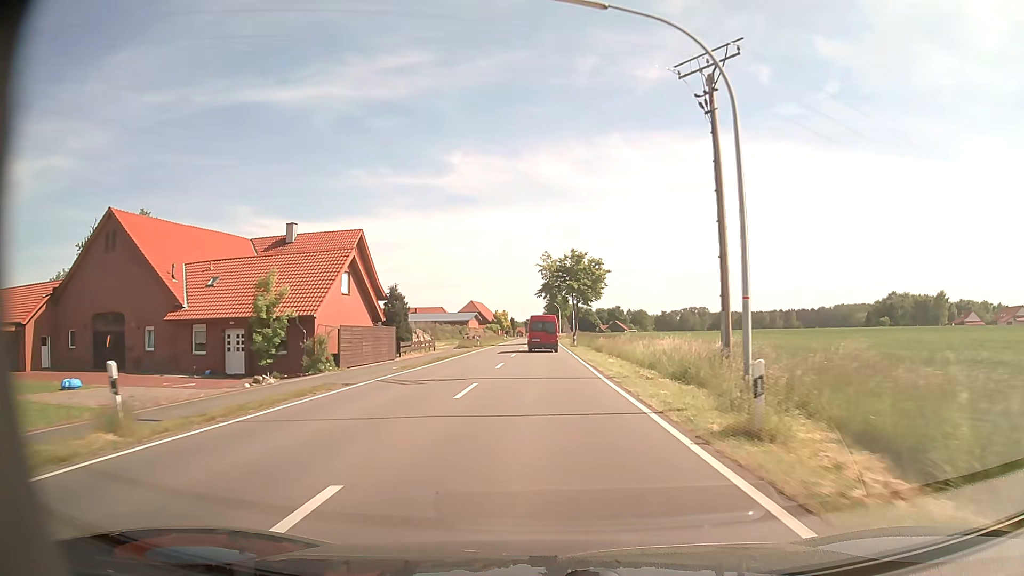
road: tertiary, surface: asphalt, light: Day
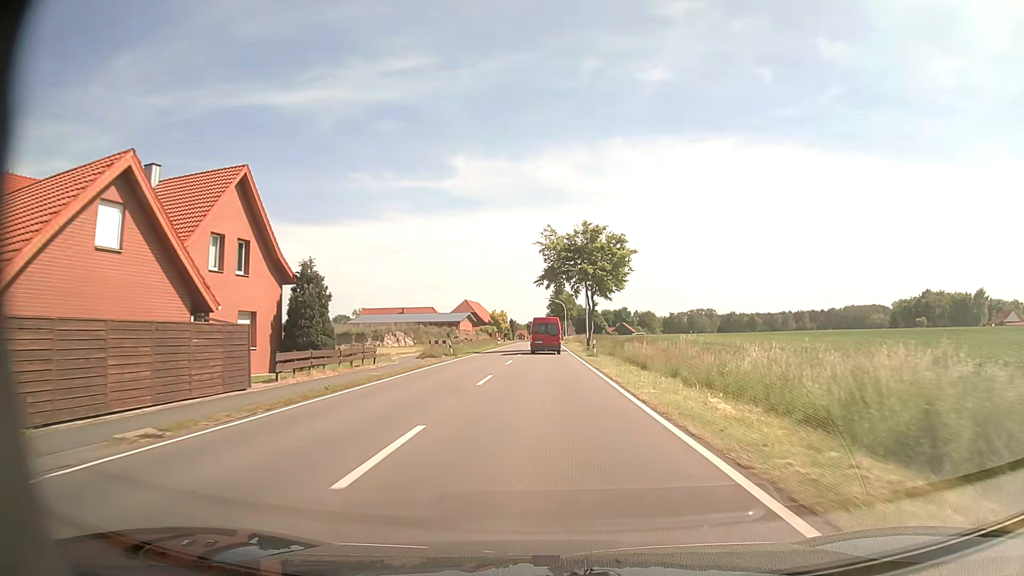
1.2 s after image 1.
(-0.1, +20.3) m; 0°
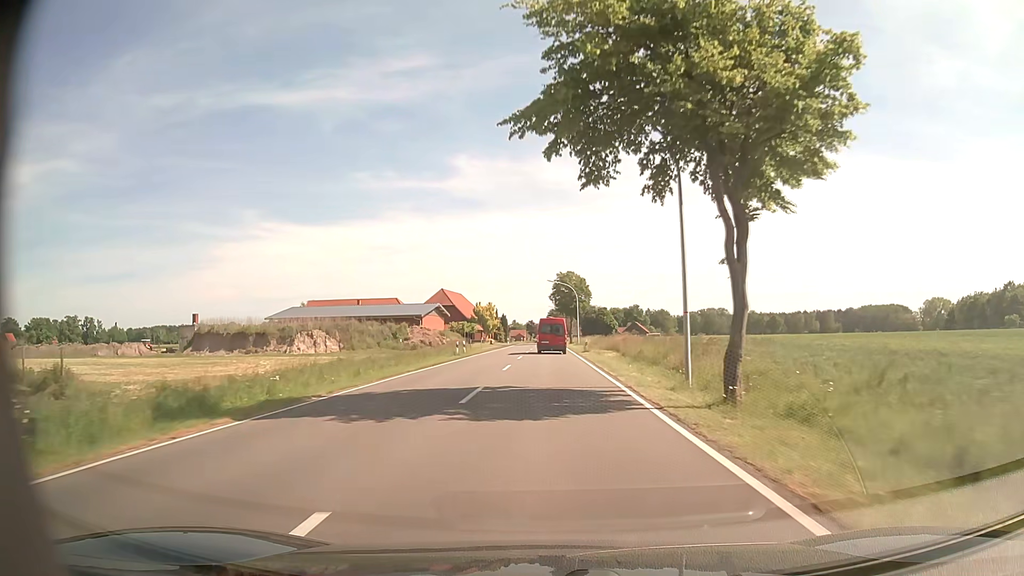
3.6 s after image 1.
(0.0, +41.5) m; 0°
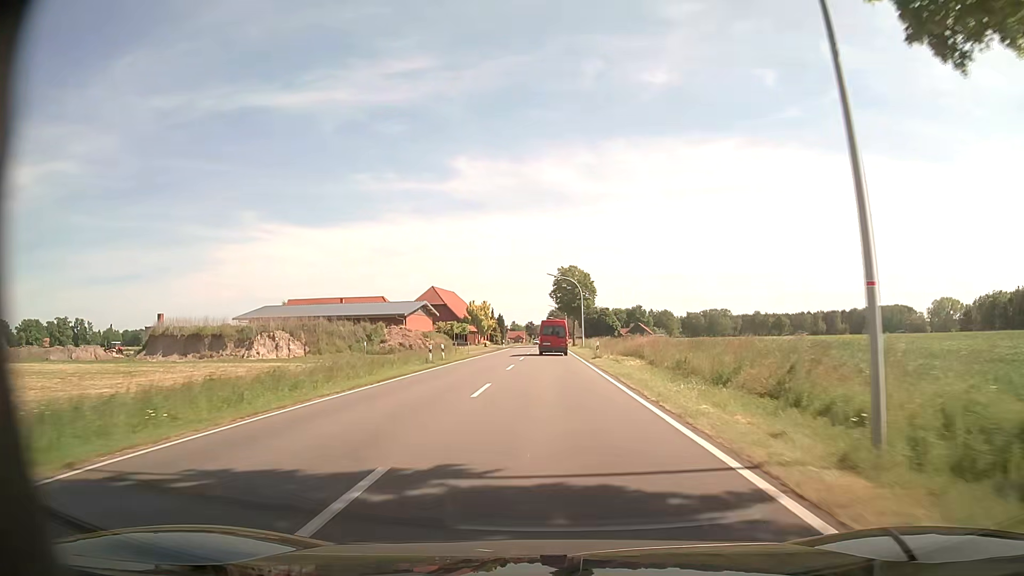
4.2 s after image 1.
(0.0, +10.5) m; 0°
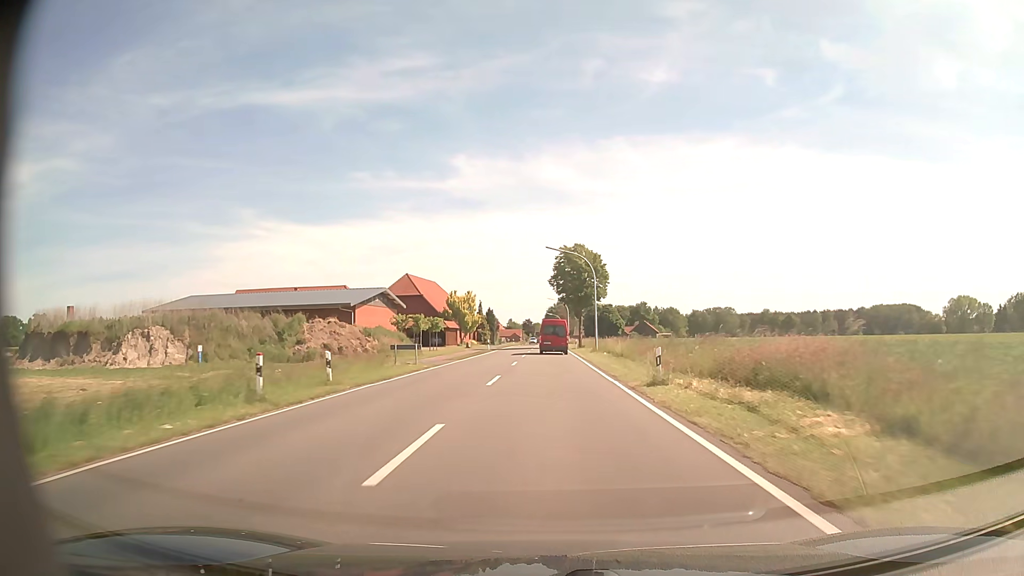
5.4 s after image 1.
(0.0, +21.0) m; 0°
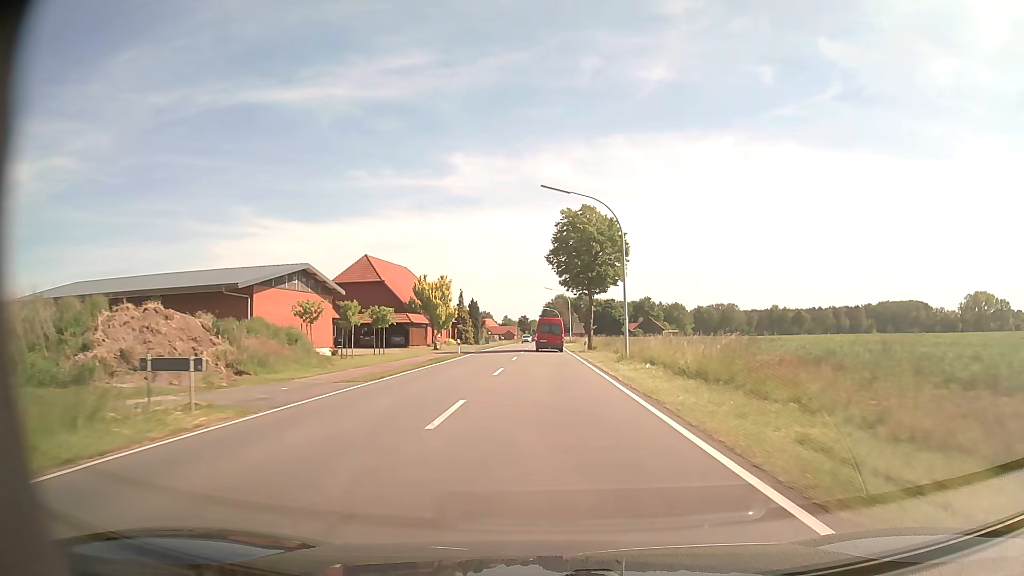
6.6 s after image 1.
(+0.1, +20.9) m; 0°
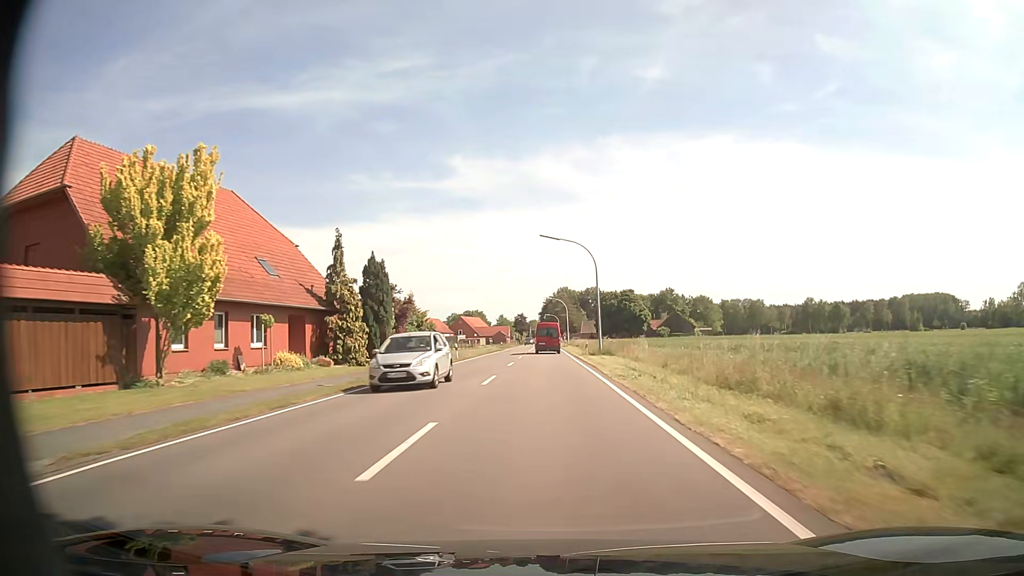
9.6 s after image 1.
(+0.1, +51.9) m; 0°
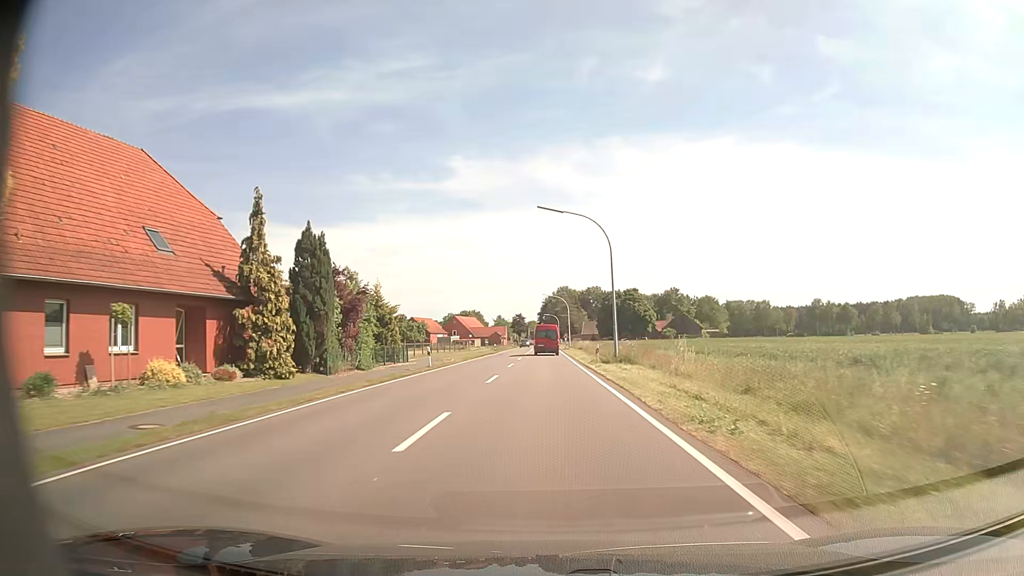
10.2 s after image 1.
(0.0, +10.5) m; 0°
(0, +10) (0, +20) (0, +30) (0, +40) (0, +50) (0, +60) (0, +70) (0, +80) (0, +90) (0, +100) m
